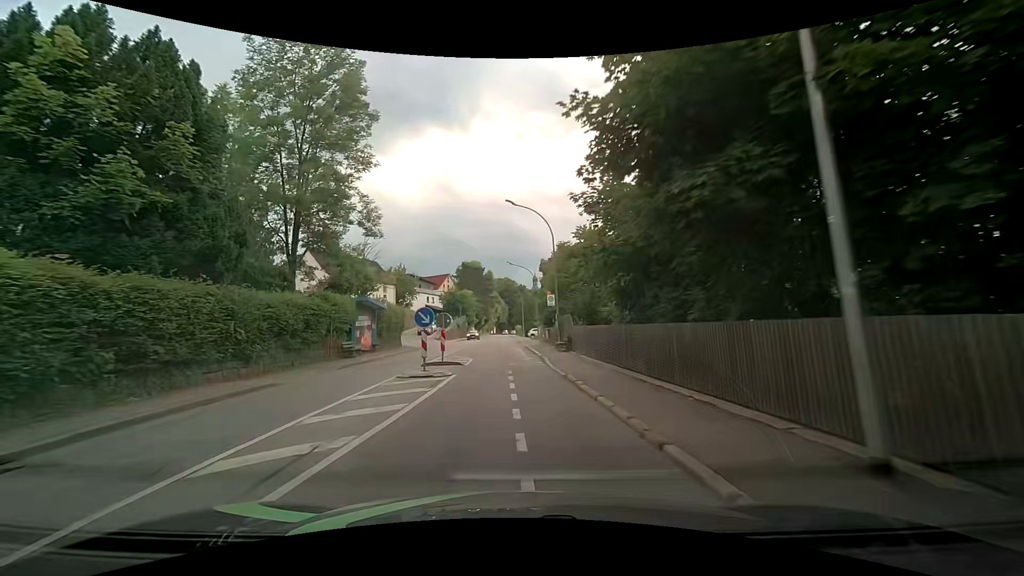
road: tertiary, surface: asphalt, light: Day
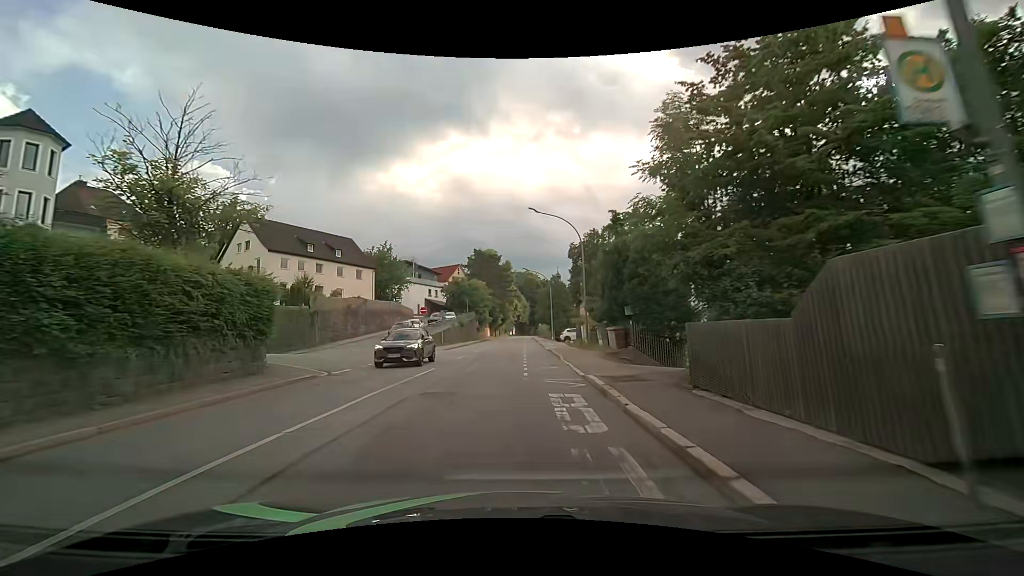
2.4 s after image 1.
(-0.7, +25.7) m; -3°
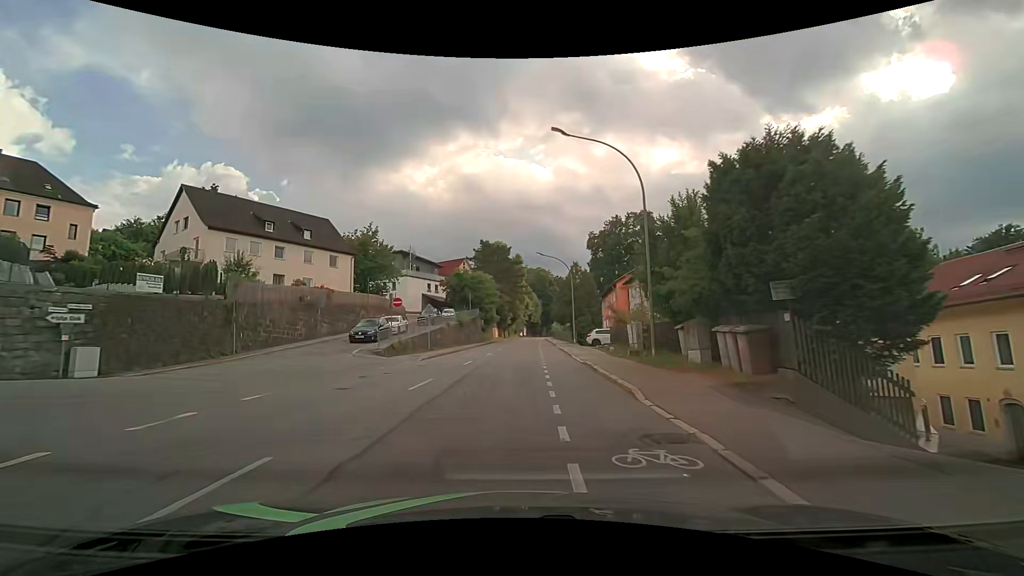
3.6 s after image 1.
(-0.2, +12.8) m; -1°
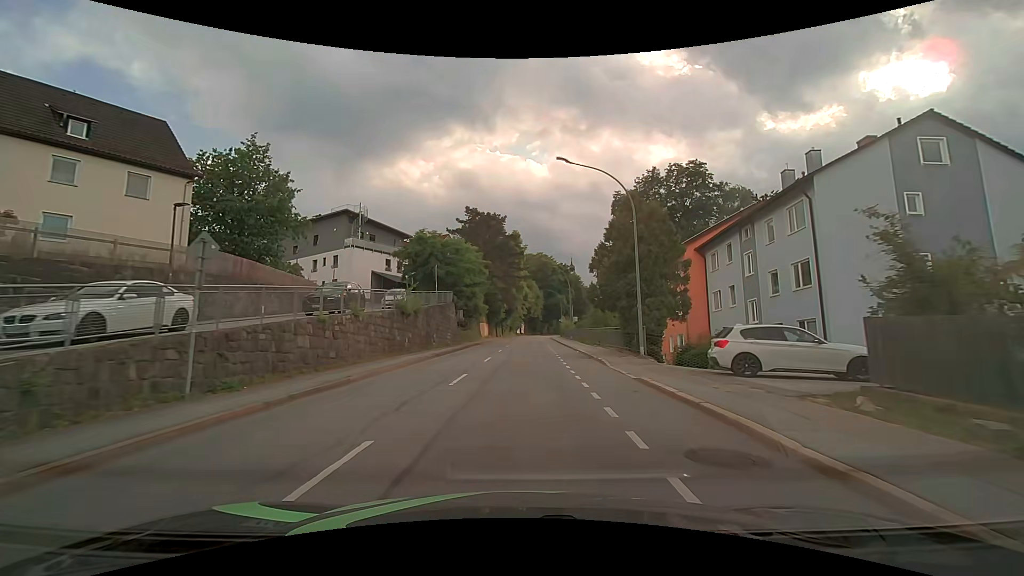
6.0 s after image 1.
(-0.2, +26.6) m; 0°
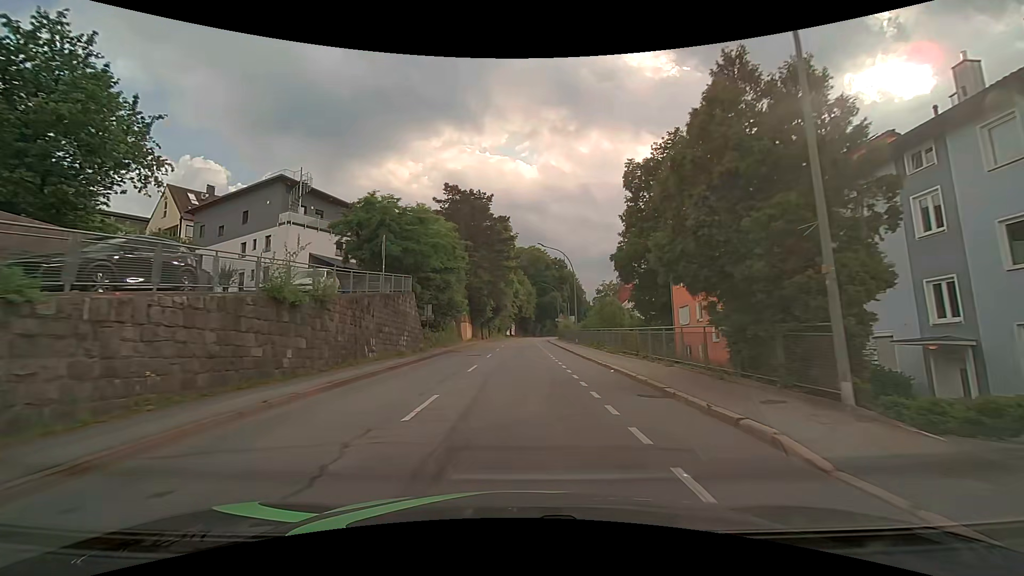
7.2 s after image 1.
(+0.1, +13.7) m; +1°
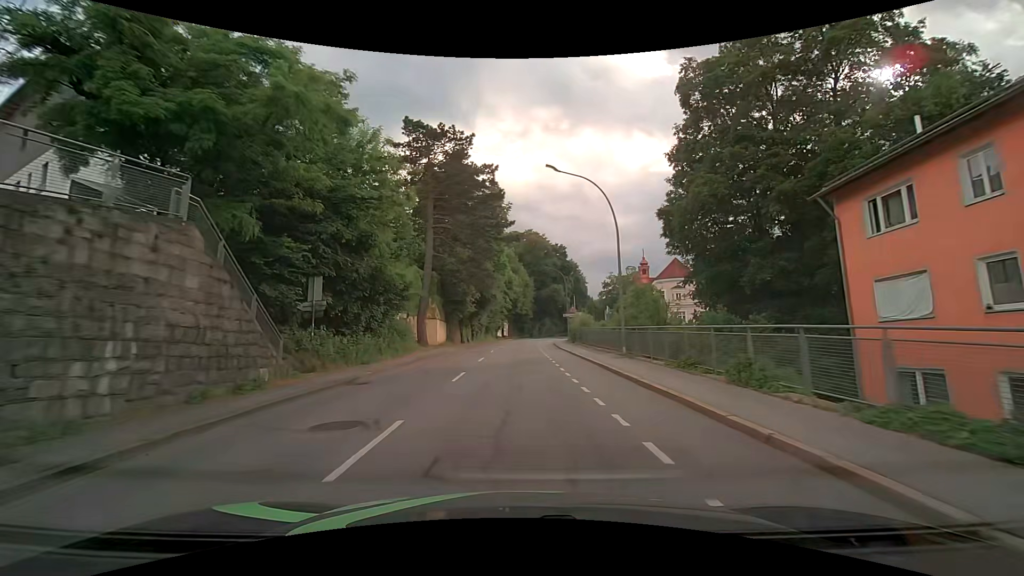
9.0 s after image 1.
(+0.1, +21.1) m; +1°
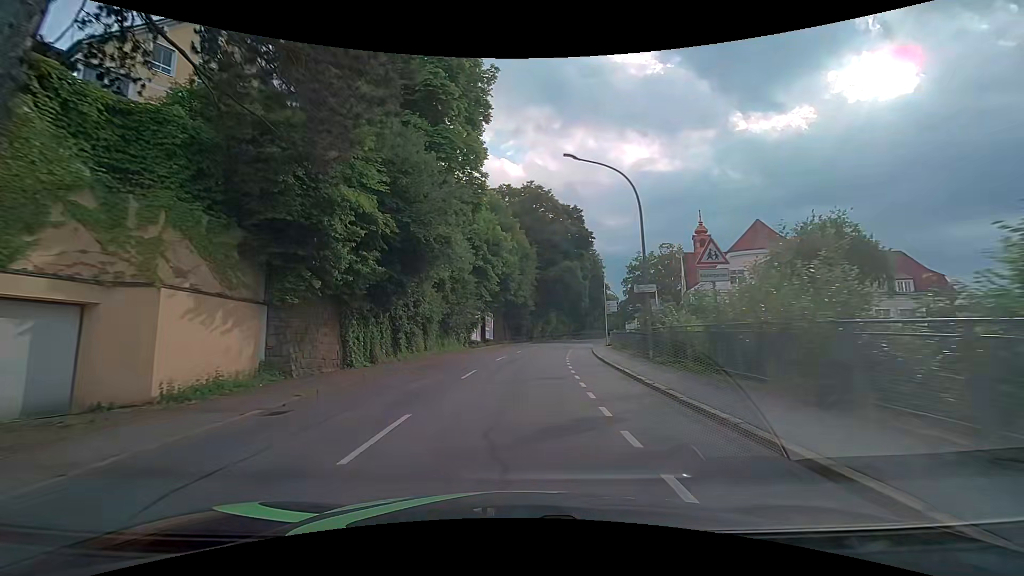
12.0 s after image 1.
(+0.2, +35.6) m; 0°
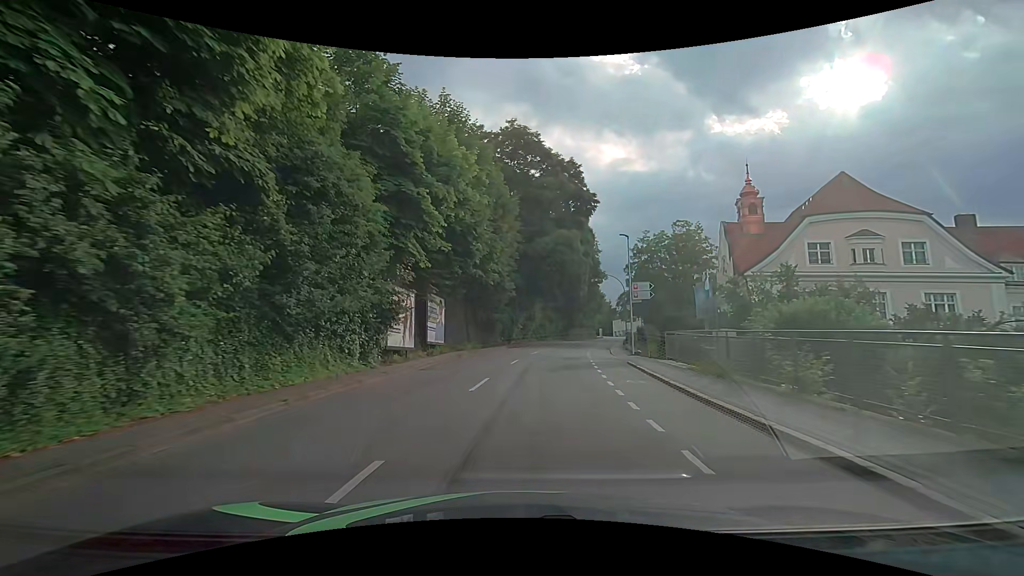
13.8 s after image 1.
(+0.4, +21.0) m; +3°
(0, +10) (+1, +20) (+2, +30) (+4, +40) (+5, +50) (+8, +59) (+10, +69) (+13, +79) (+16, +88) (+19, +98) m
